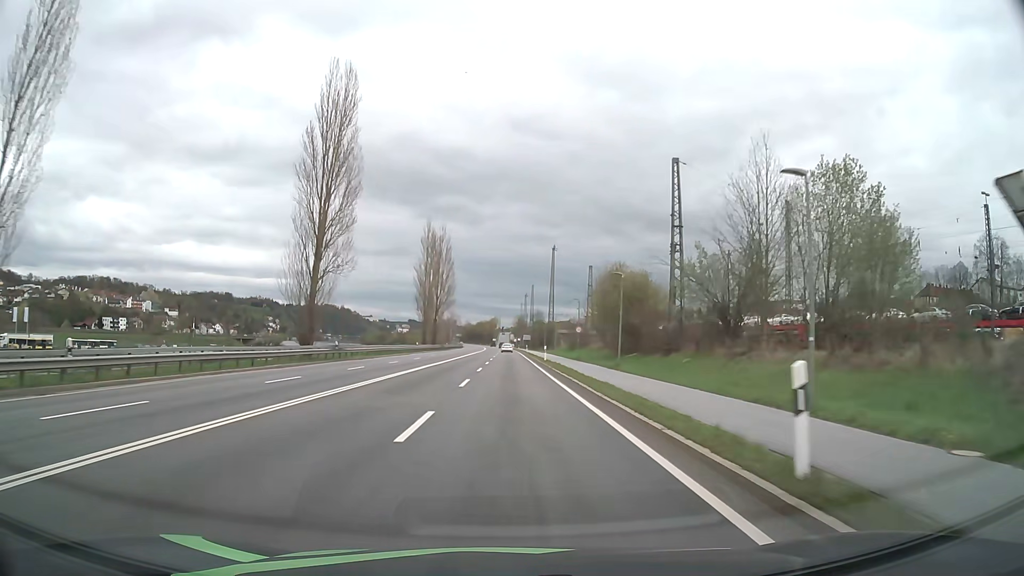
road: primary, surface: asphalt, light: Day
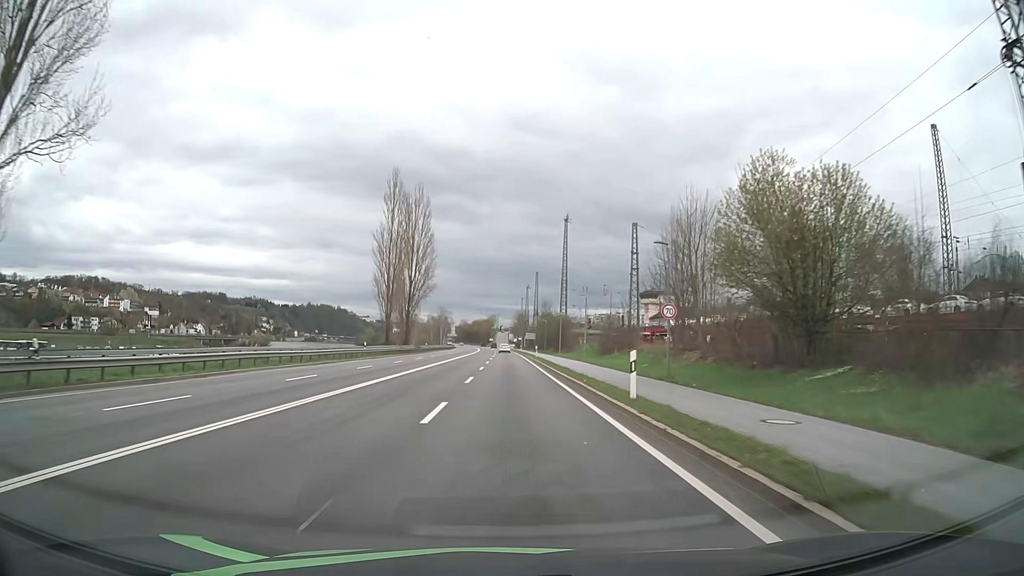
(+0.2, +33.9) m; 0°
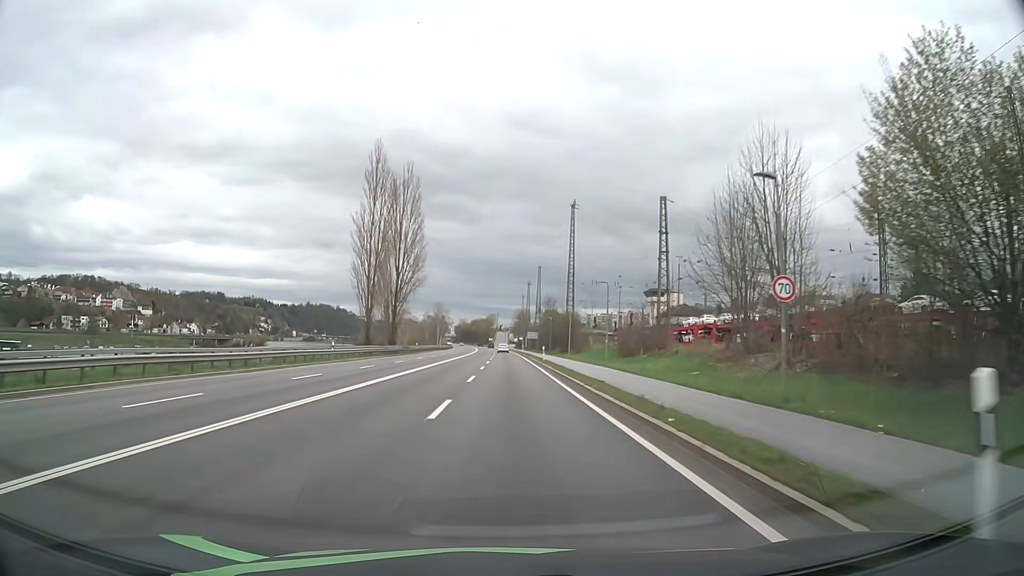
(0.0, +11.3) m; 0°
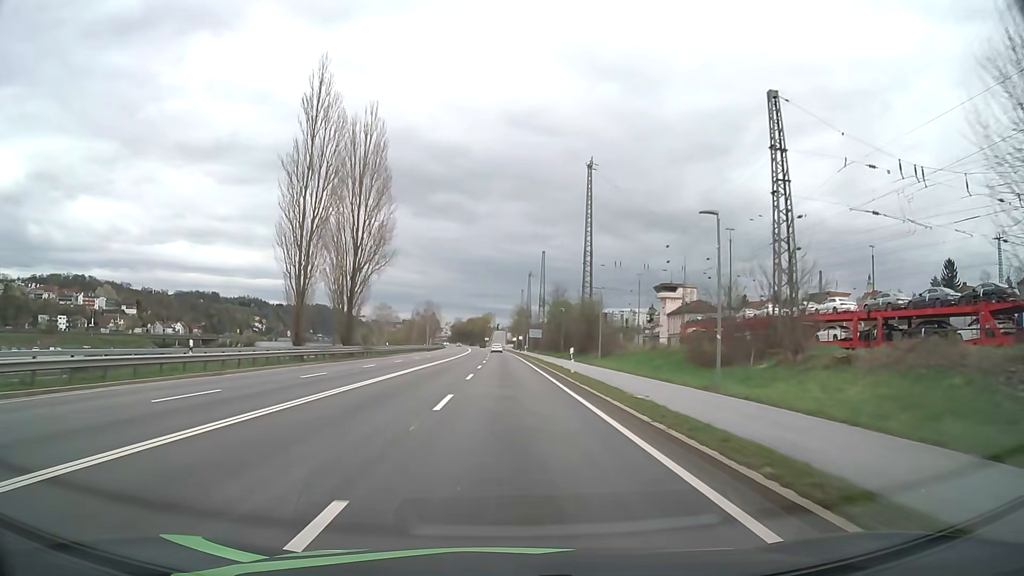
(+0.1, +22.6) m; 0°
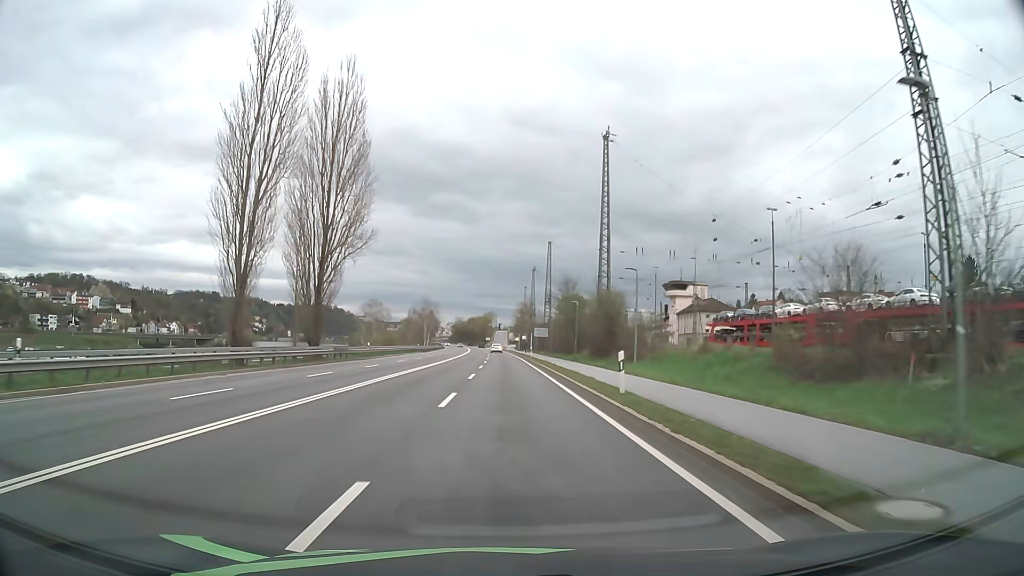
(0.0, +11.2) m; 0°
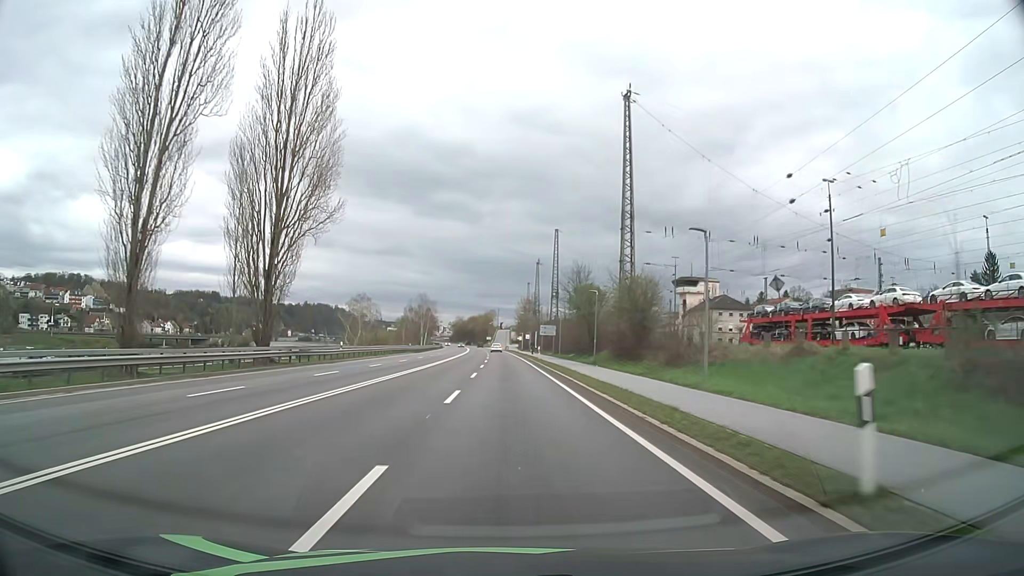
(0.0, +11.2) m; 0°
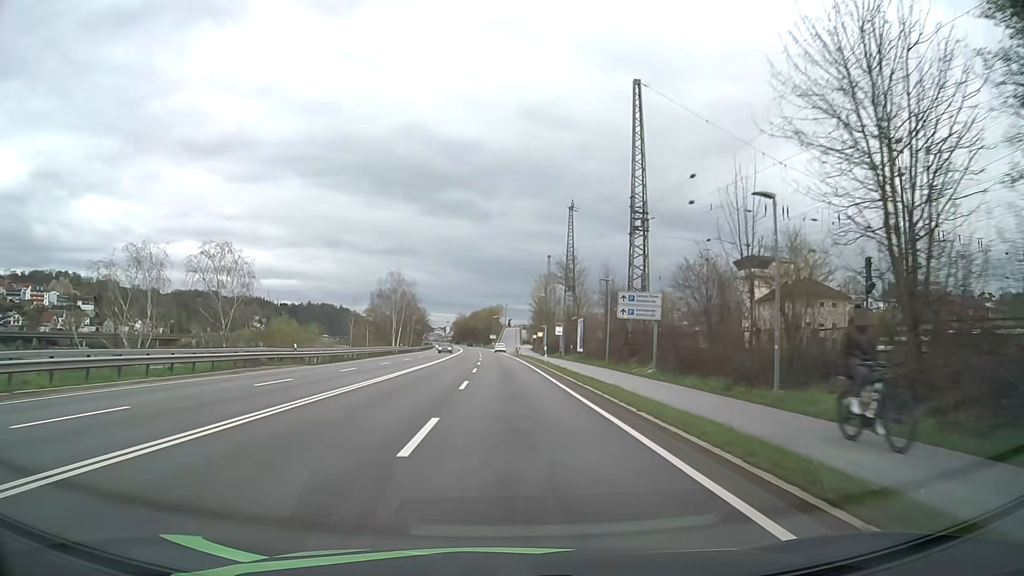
(-0.3, +55.5) m; -1°
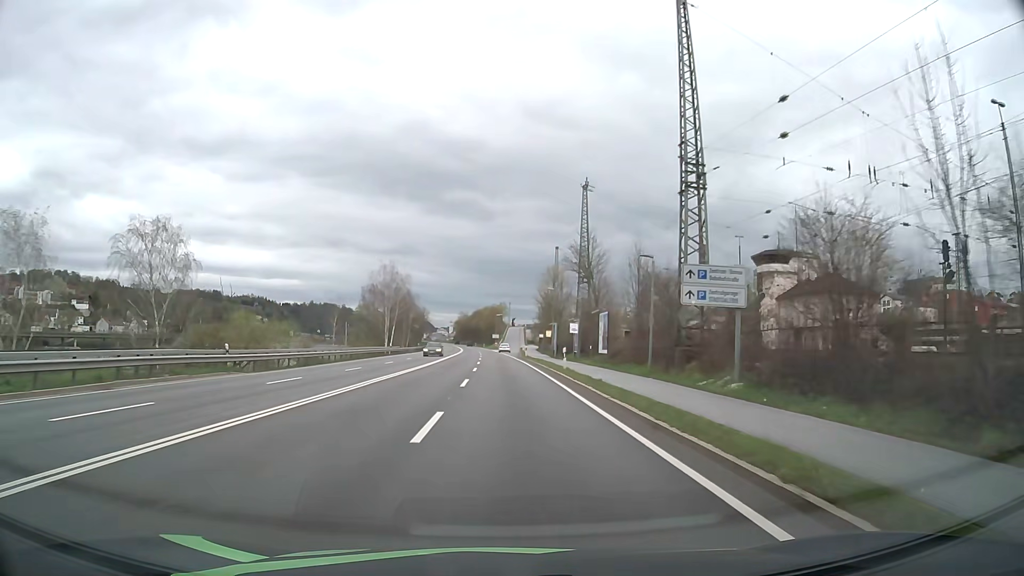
(0.0, +10.9) m; 0°
(0, +10) (0, +20) (0, +30) (0, +40) (-1, +50) (-1, +60) (-1, +70) (-1, +80) (-1, +90) (-1, +100) m
